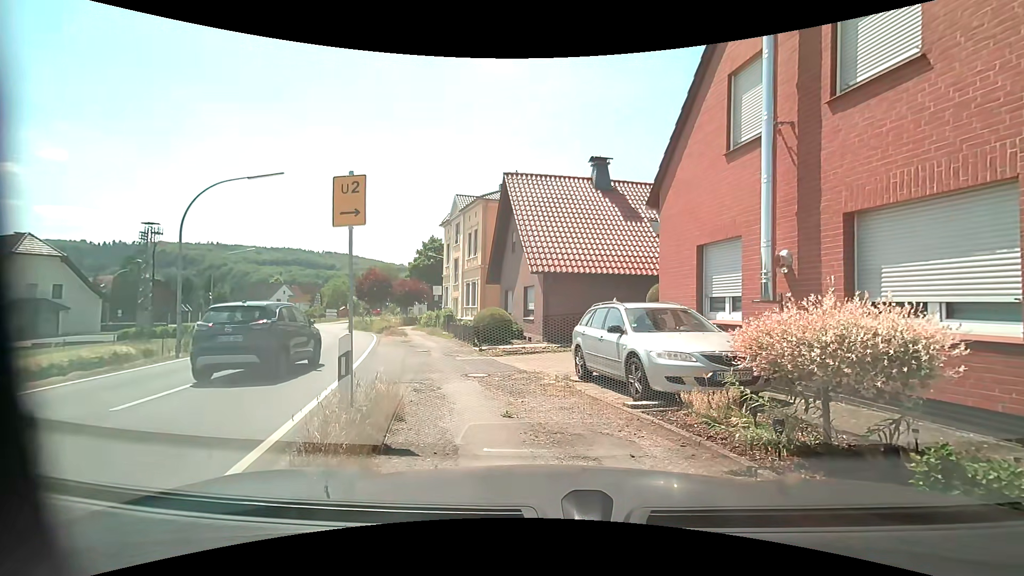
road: secondary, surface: asphalt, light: Day
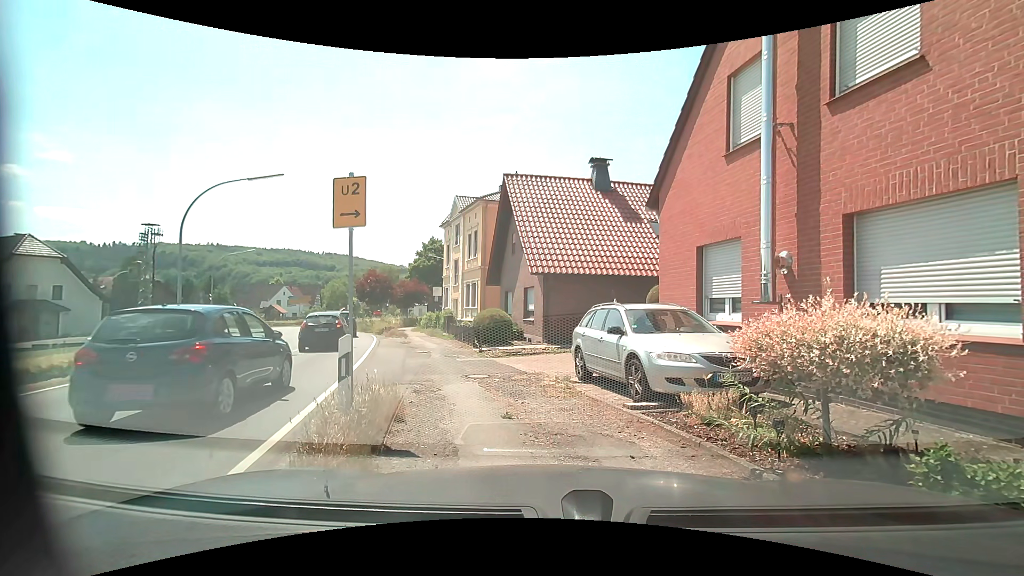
(0.0, +0.1) m; 0°
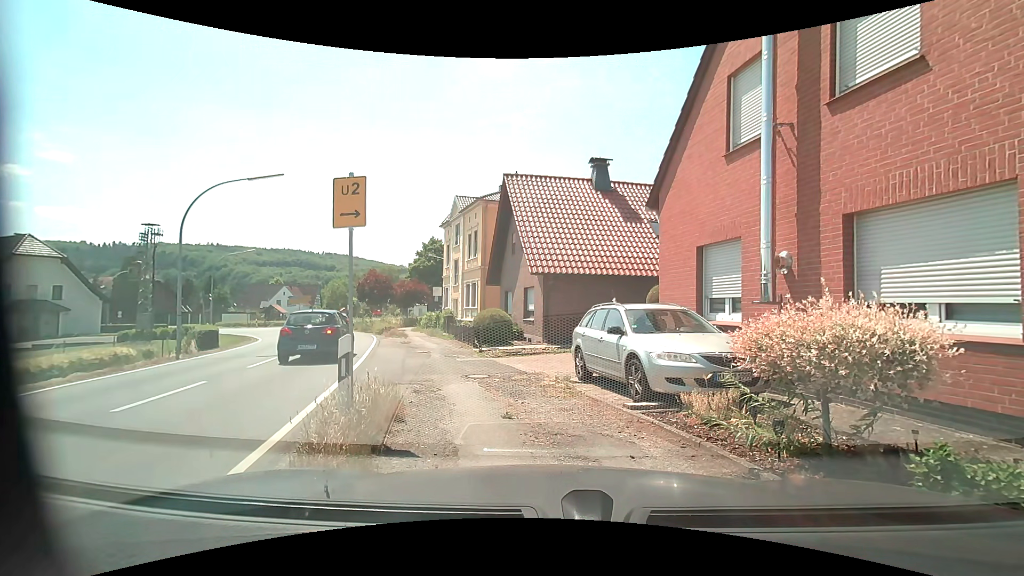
(0.0, 0.0) m; 0°
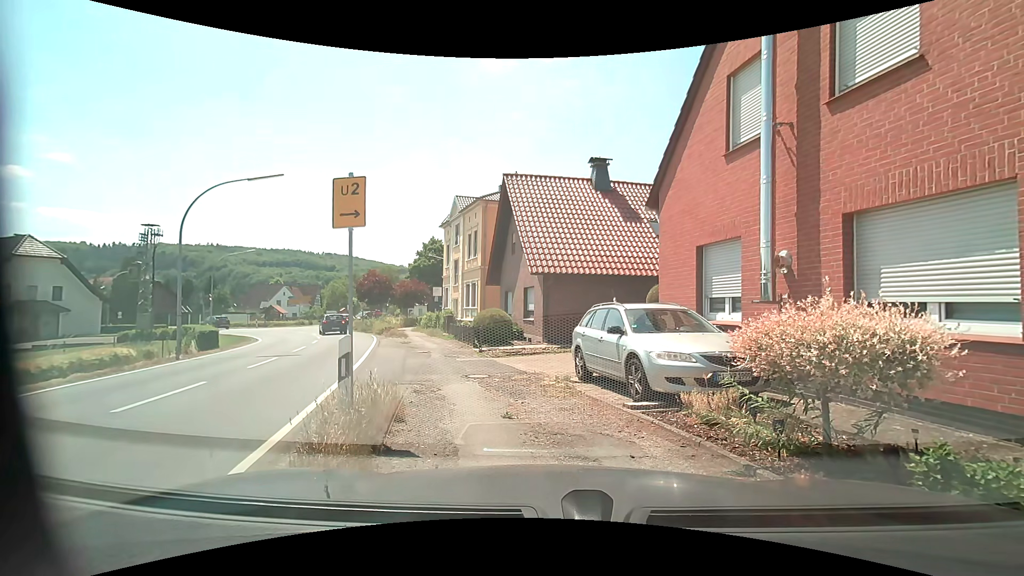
(0.0, 0.0) m; 0°
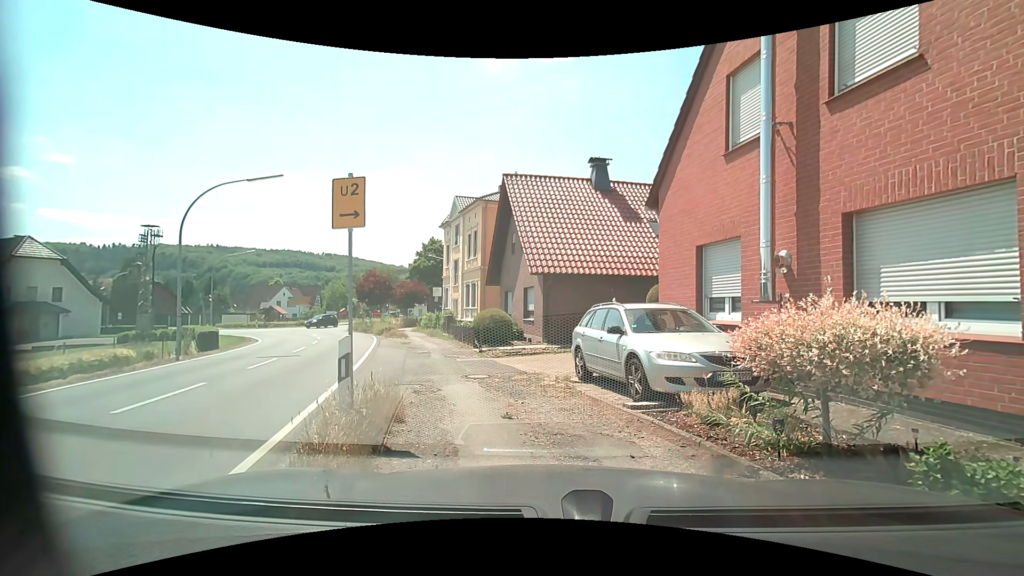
(0.0, 0.0) m; 0°
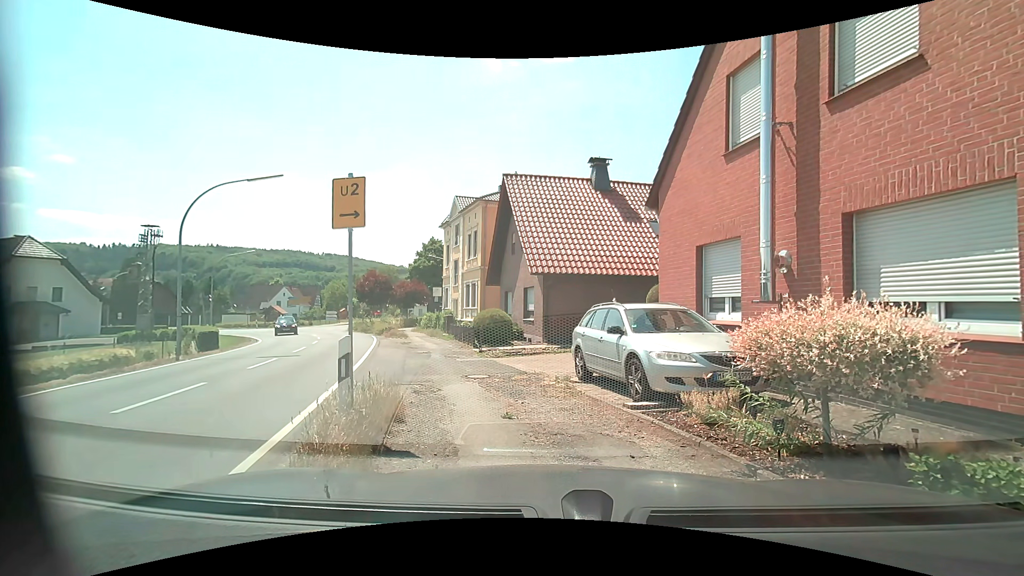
(0.0, 0.0) m; 0°
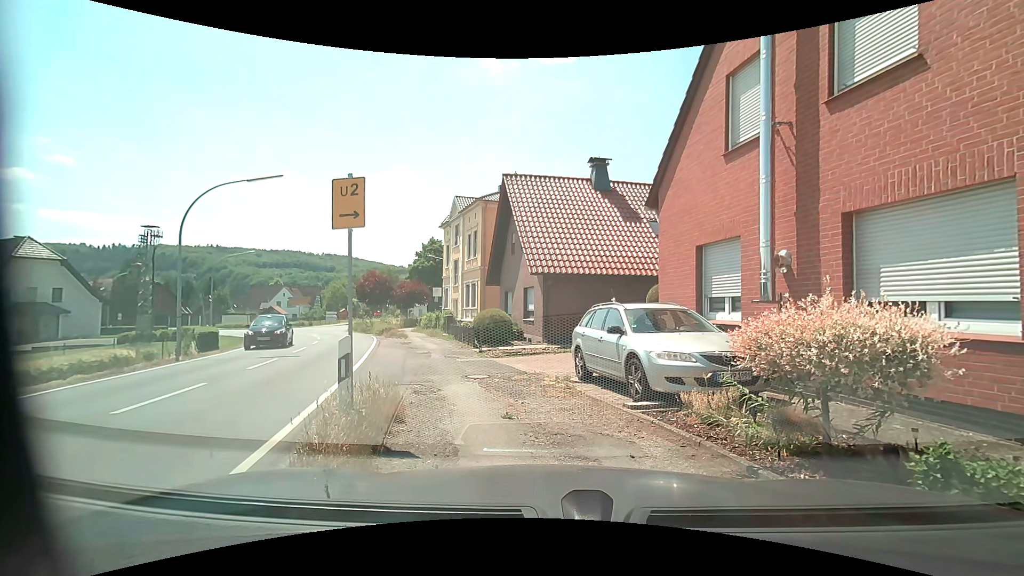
(0.0, 0.0) m; 0°
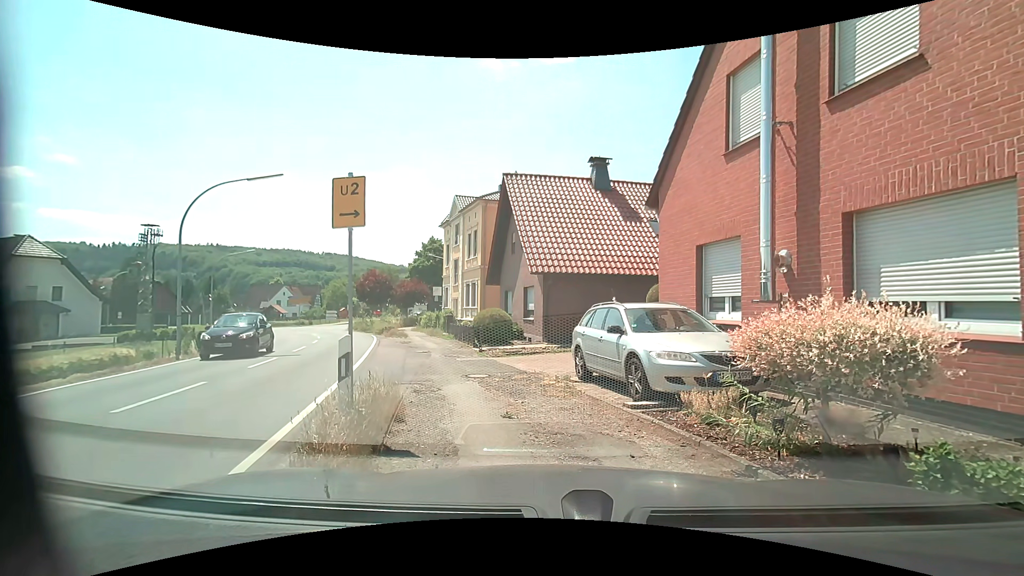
(0.0, 0.0) m; 0°
